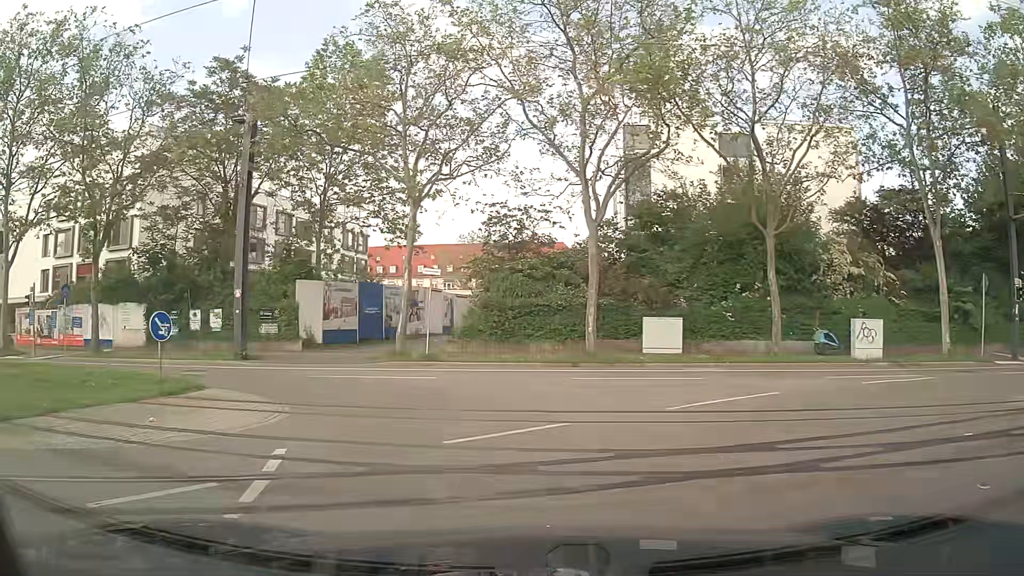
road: tertiary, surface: asphalt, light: Day
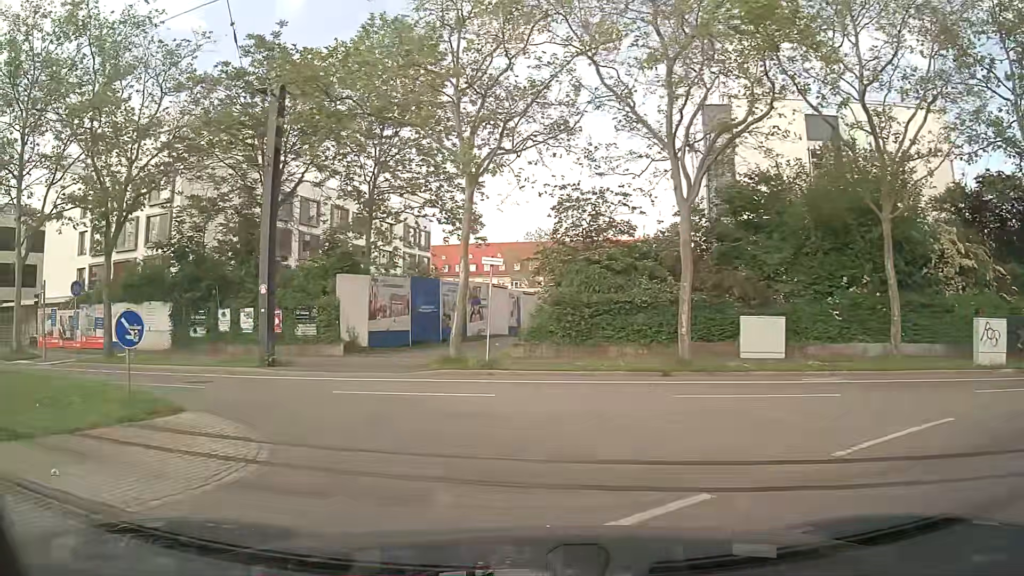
(-0.2, +3.7) m; -5°
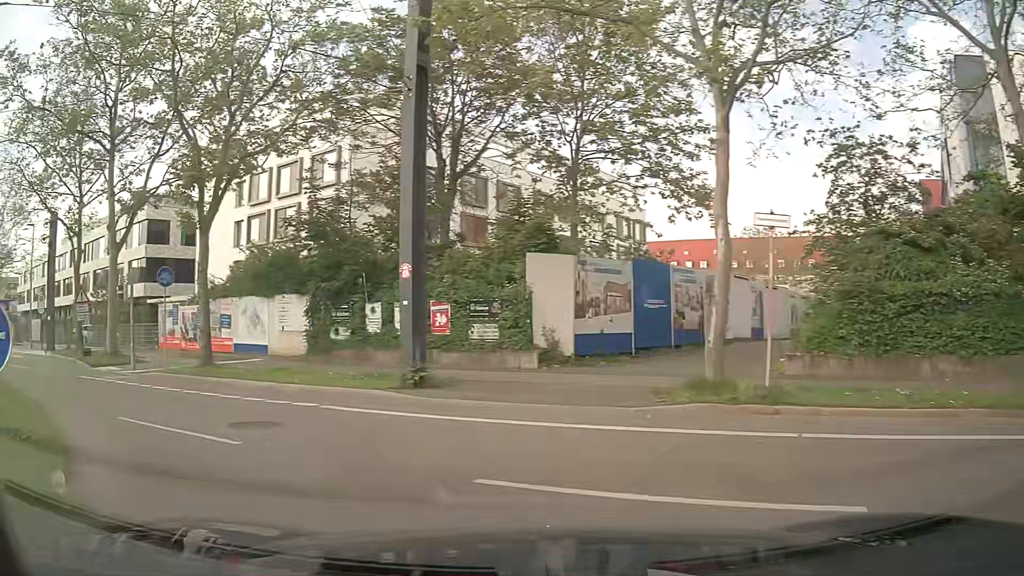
(-1.0, +7.1) m; -18°
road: secondary
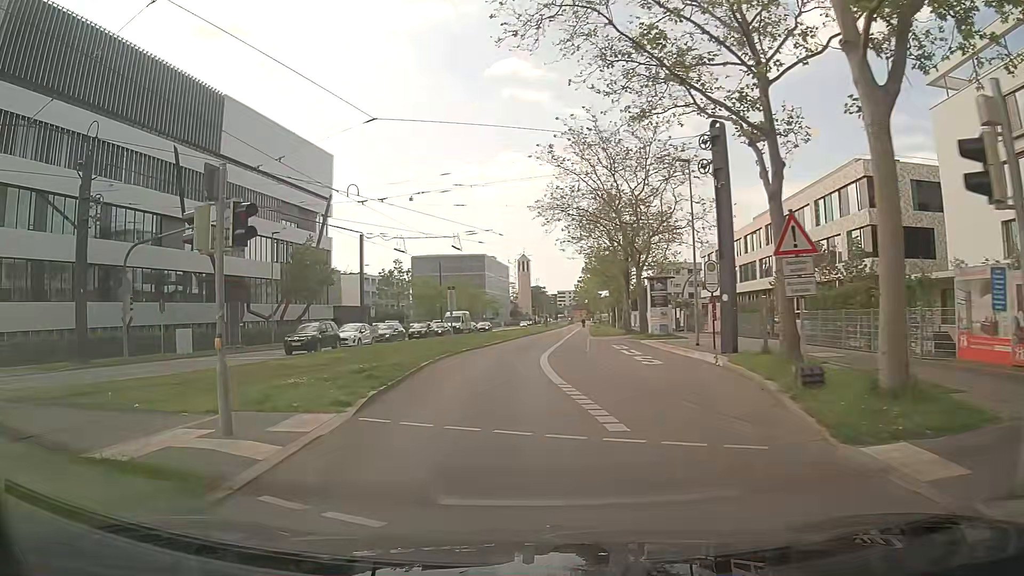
(-9.6, +14.4) m; -62°
(0, +10) (-1, +20) (0, +30) (+1, +40) (+2, +50) (+3, +60) (+4, +70) (+5, +80) (+6, +90) (+7, +100) m
